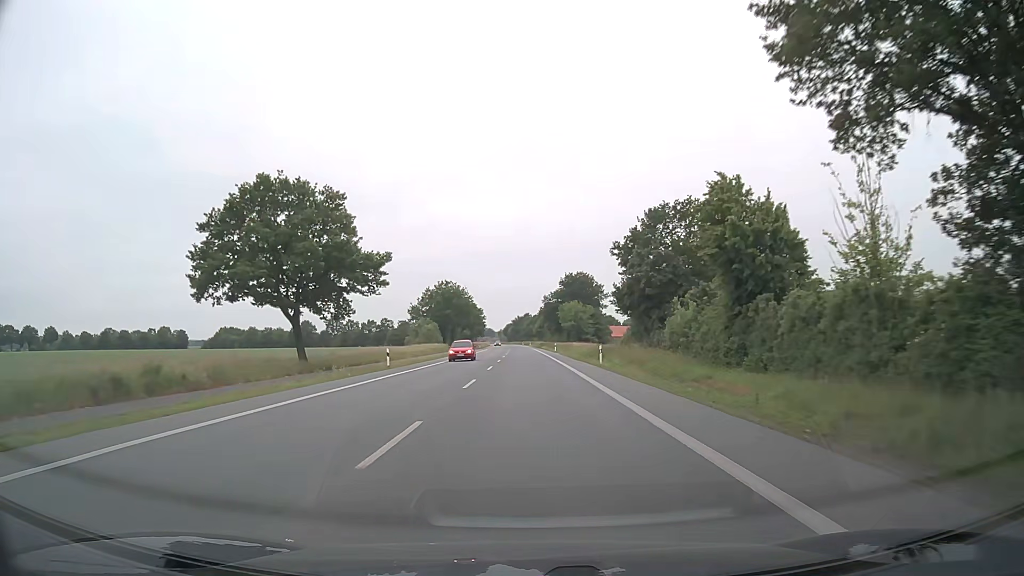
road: primary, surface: asphalt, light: Day
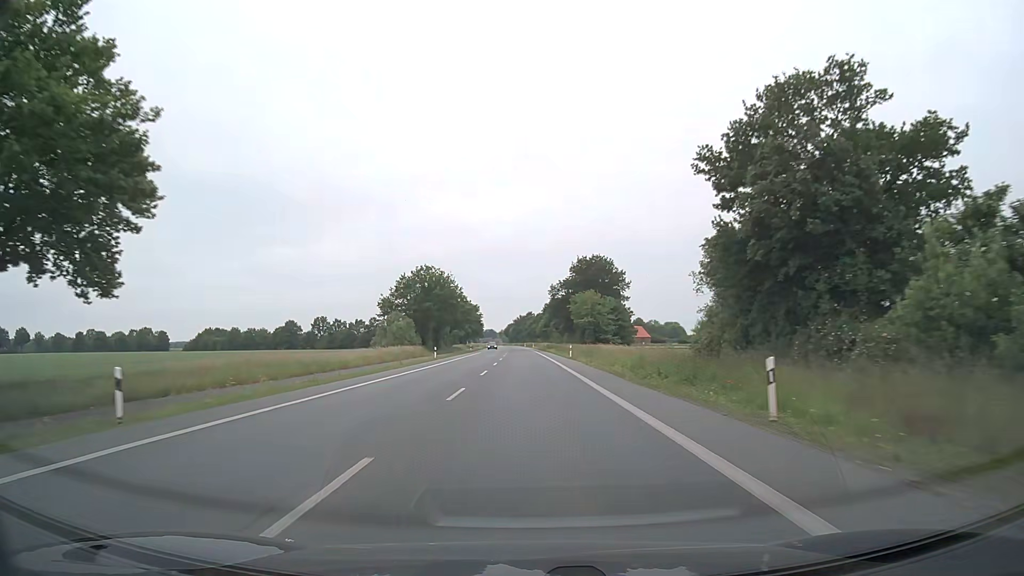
(-0.2, +27.6) m; 0°
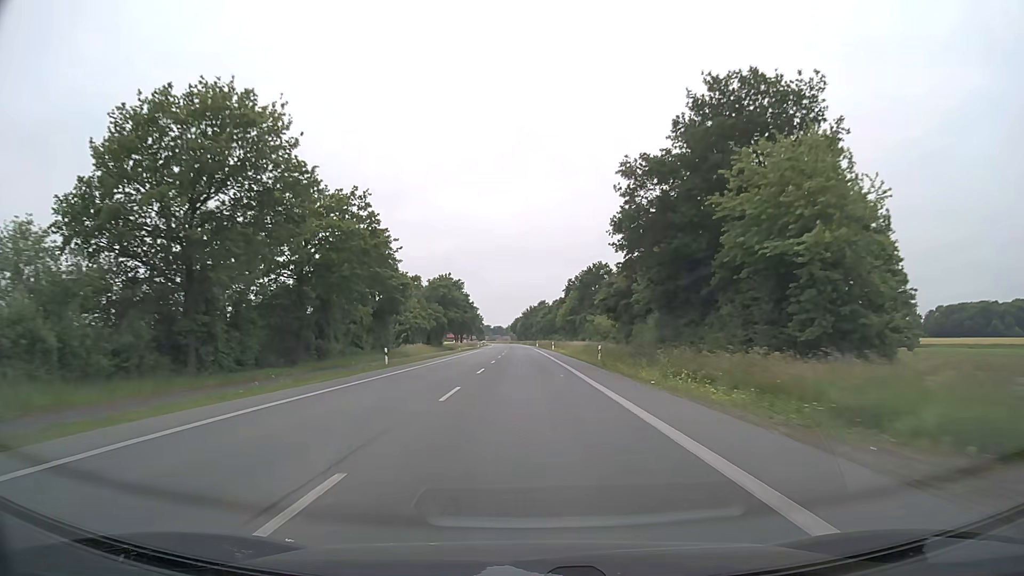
(-0.8, +73.2) m; -1°
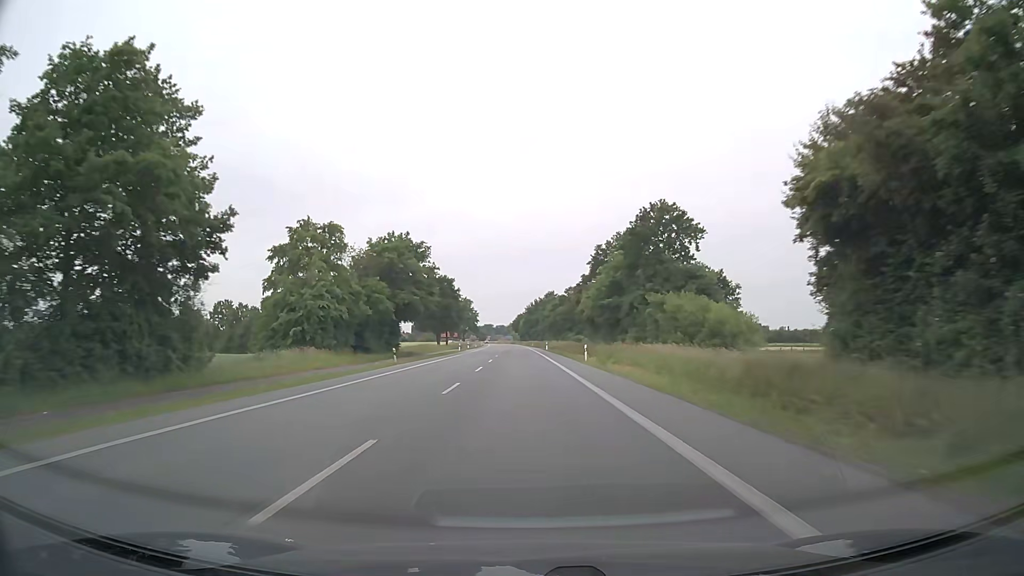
(-0.2, +45.8) m; 0°
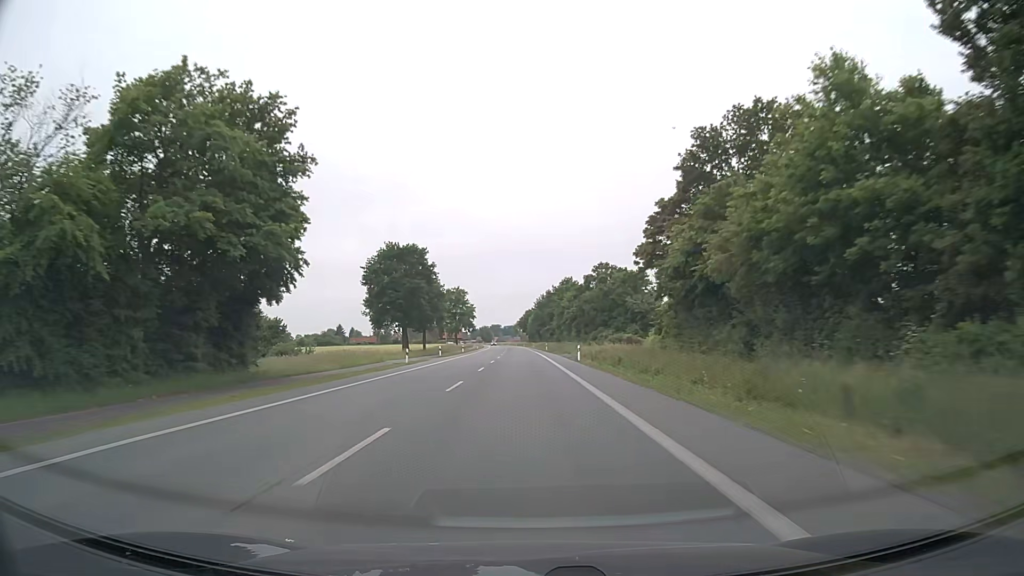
(-0.3, +46.5) m; -1°
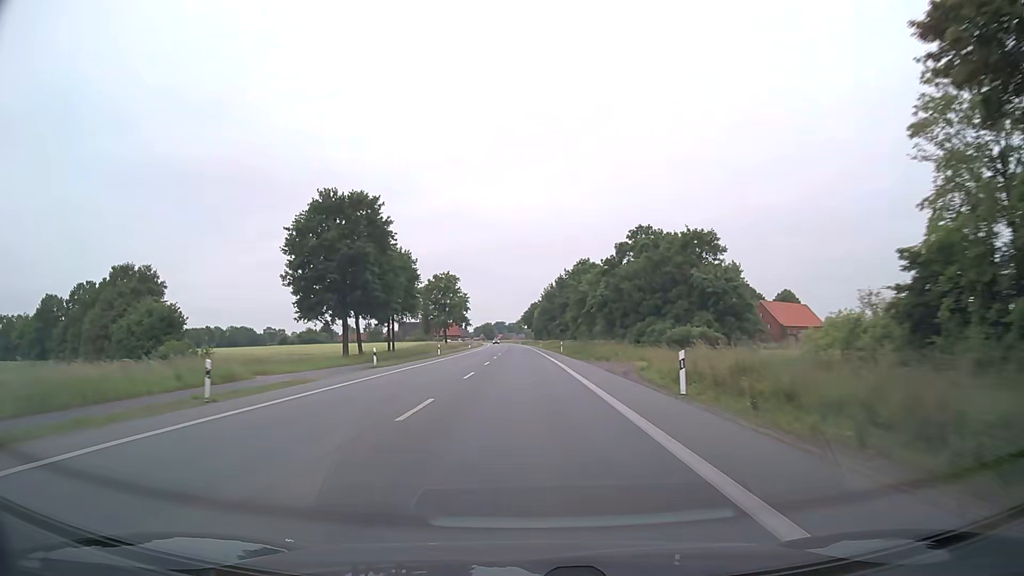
(0.0, +31.2) m; 0°
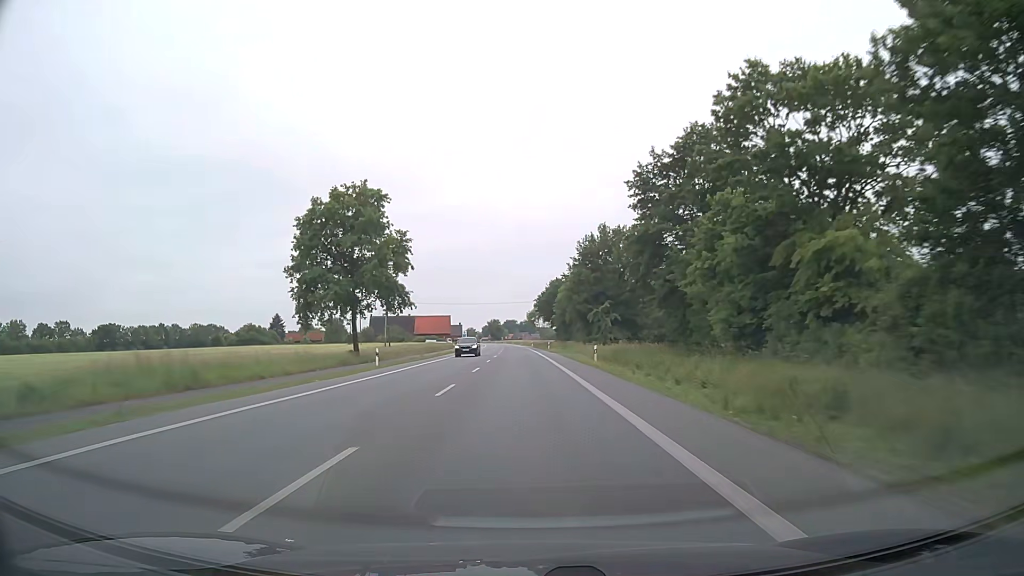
(-0.8, +78.5) m; -1°
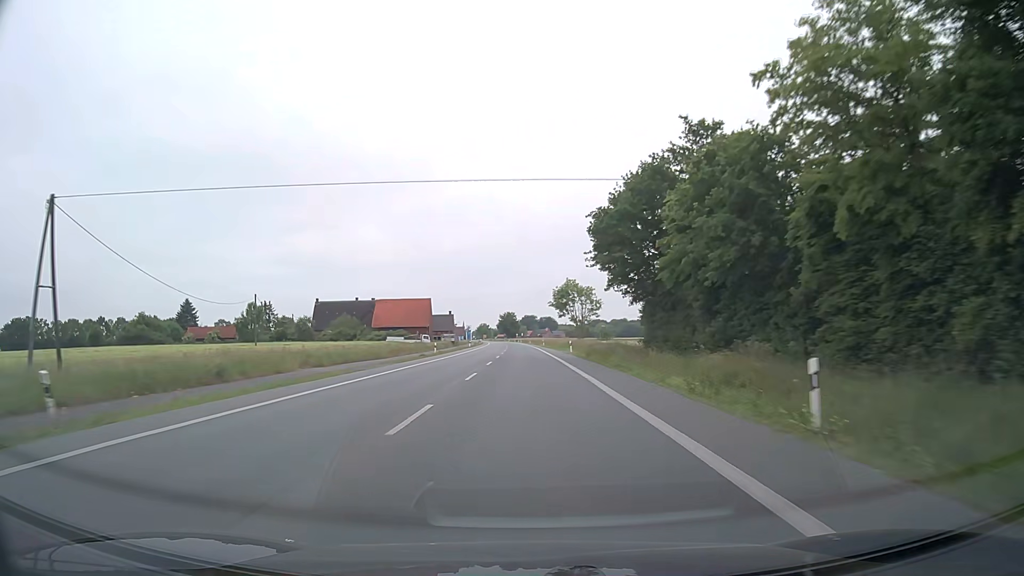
(-1.1, +78.8) m; -2°
(0, +10) (0, +20) (0, +30) (0, +40) (0, +50) (0, +60) (-1, +70) (-1, +80) (-1, +90) (-2, +100) m
